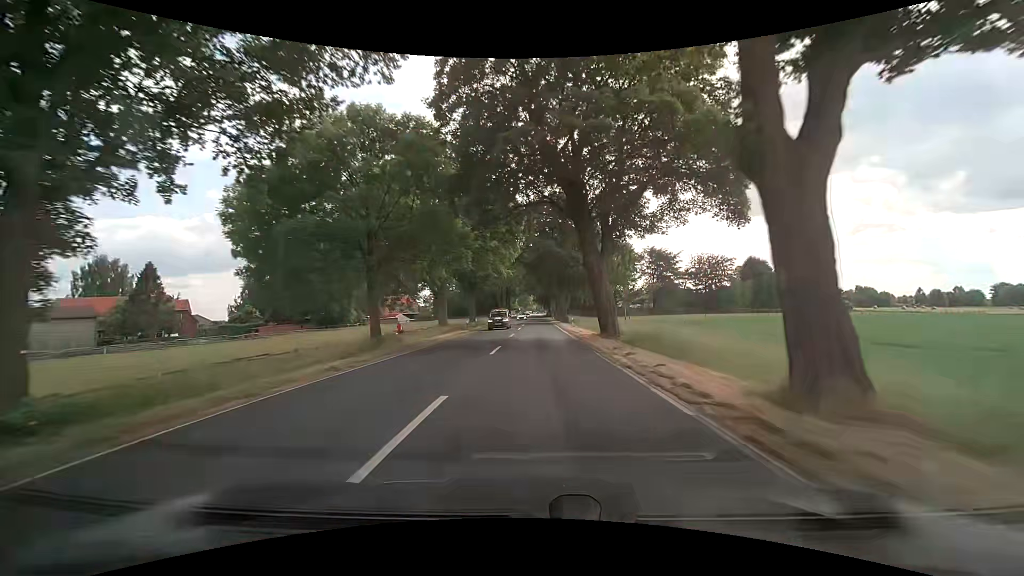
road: secondary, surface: asphalt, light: Day
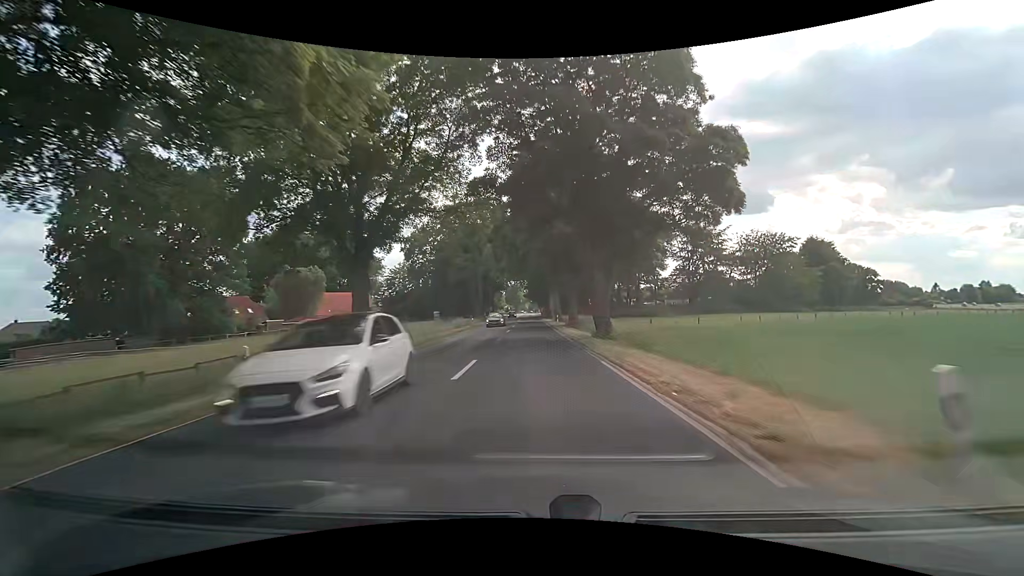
(+0.3, +42.1) m; +1°
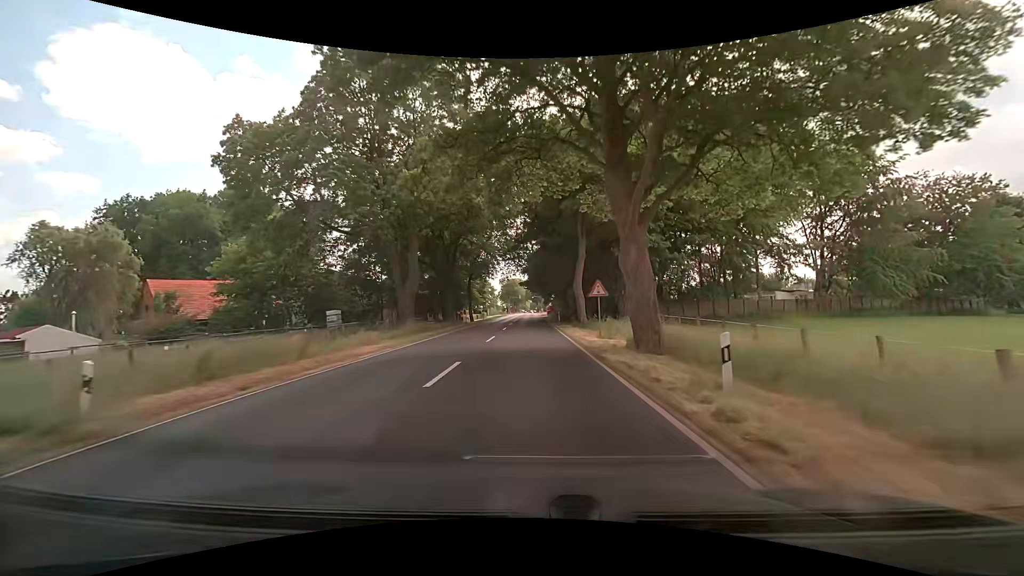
(-0.4, +49.4) m; -1°
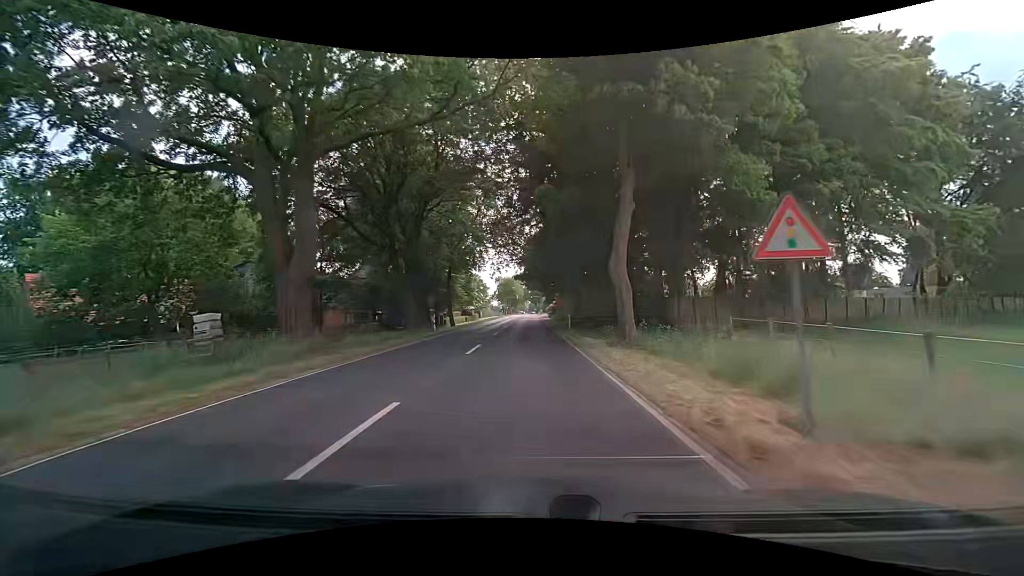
(+0.1, +17.2) m; +1°
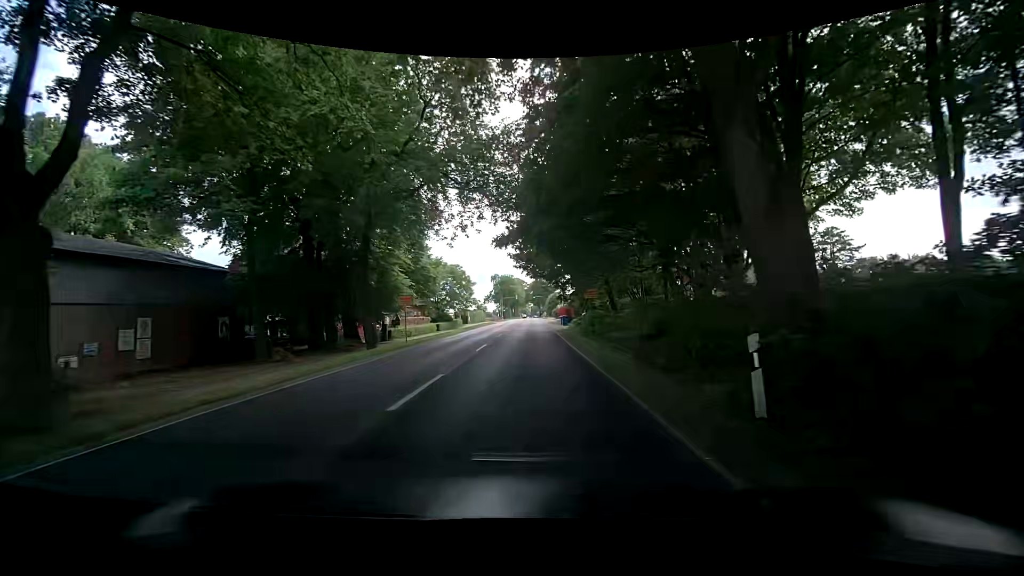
(-0.3, +30.7) m; -1°
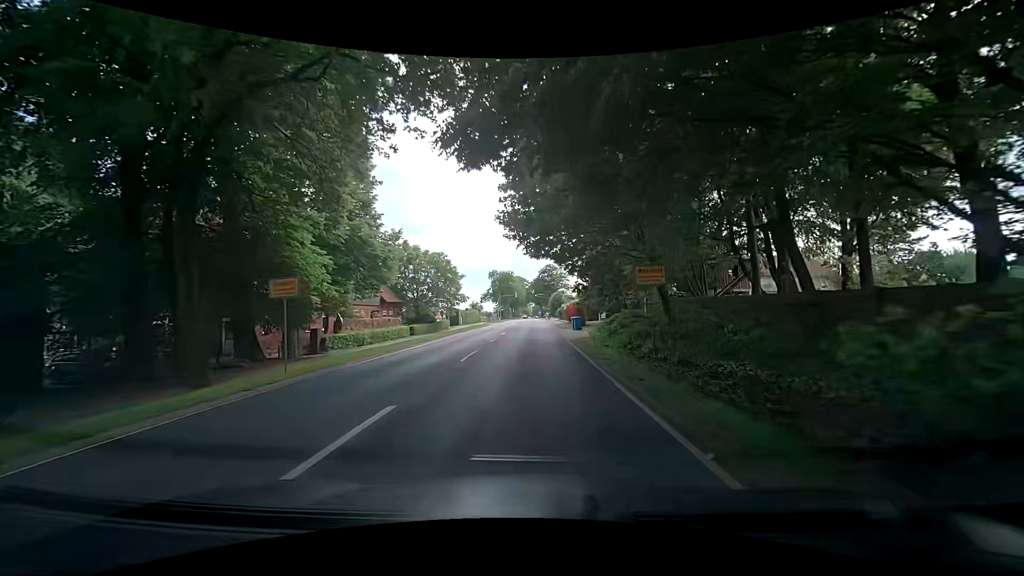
(+0.2, +14.8) m; +1°
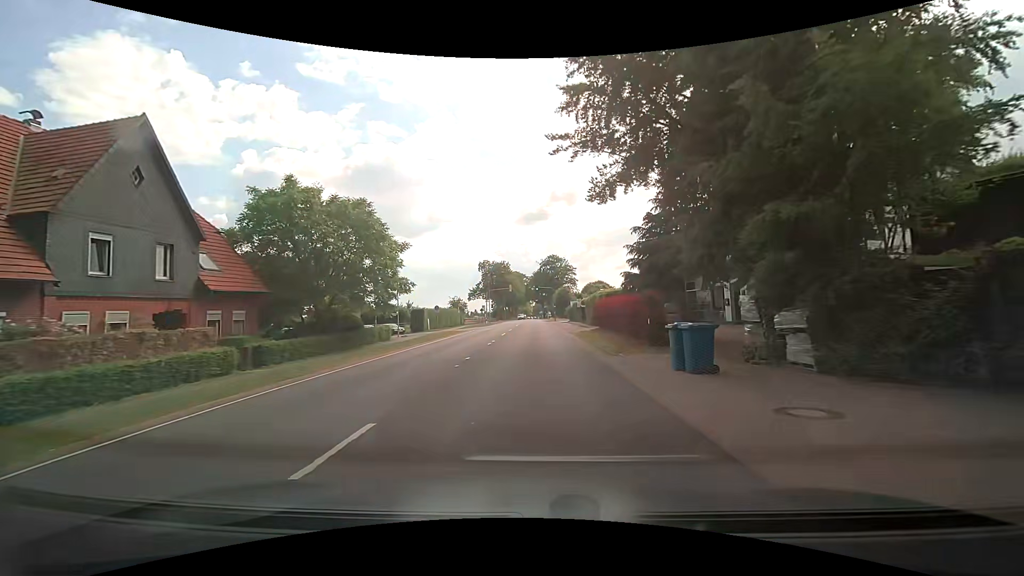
(-0.4, +29.2) m; -1°
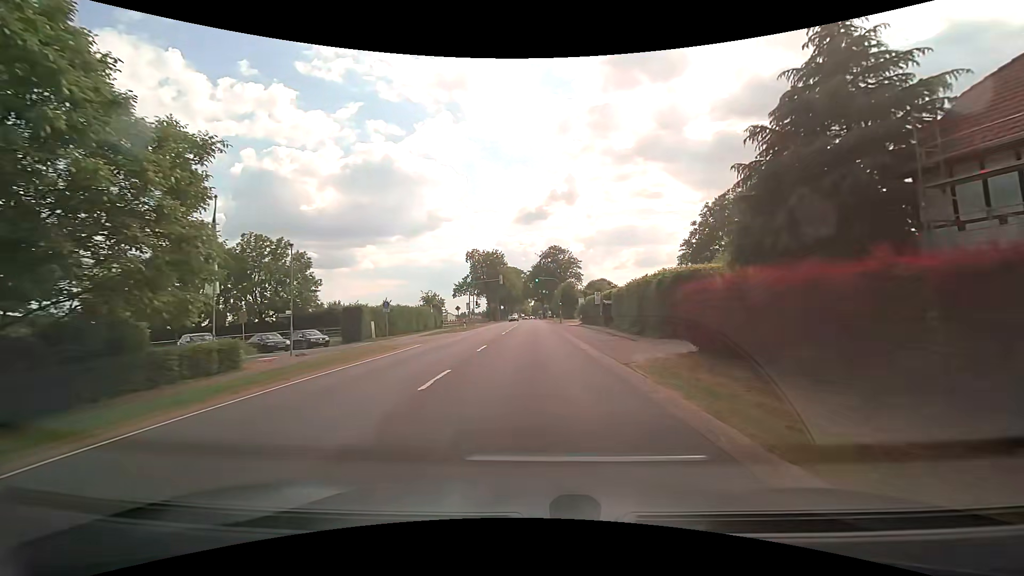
(0.0, +21.6) m; 0°
(0, +10) (0, +20) (0, +30) (0, +40) (0, +50) (0, +60) (0, +70) (0, +80) (0, +90) (0, +100) m
